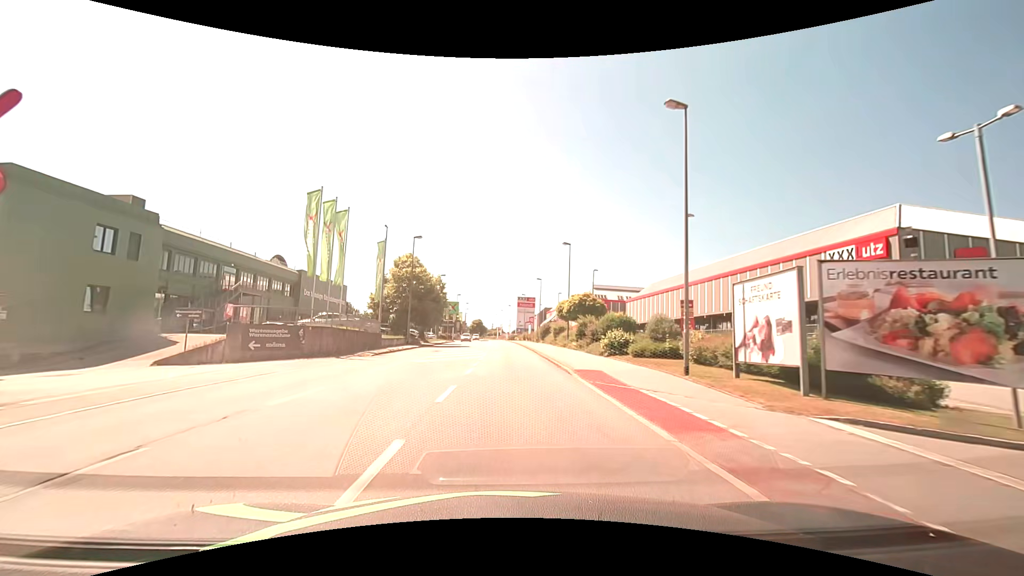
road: tertiary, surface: asphalt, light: Day
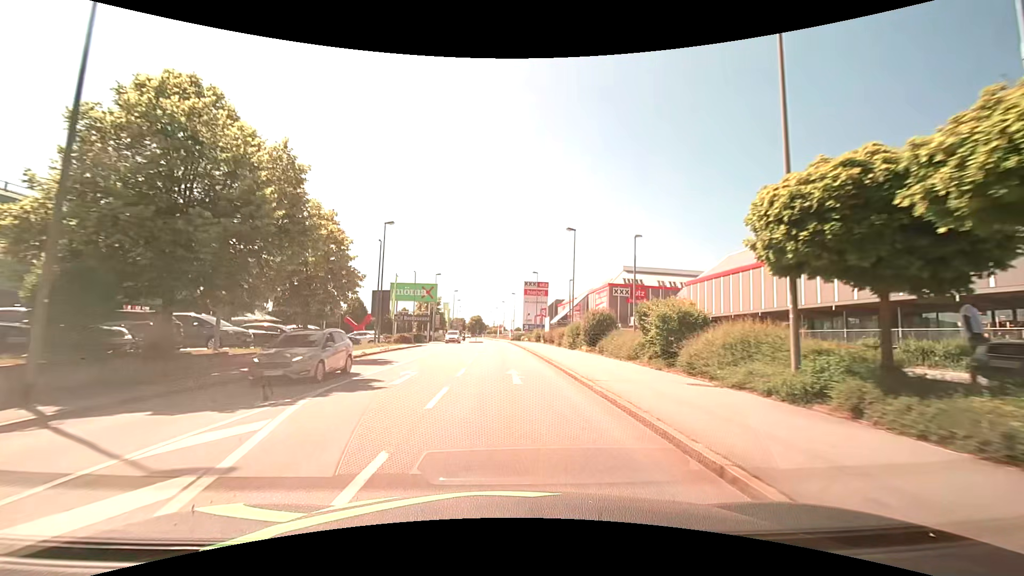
(-0.5, +36.4) m; -1°
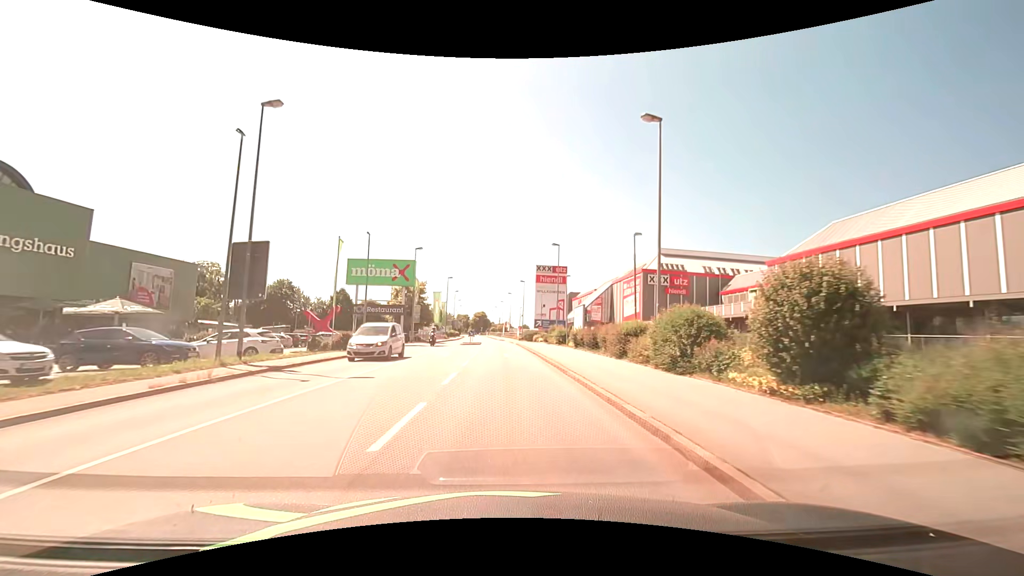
(-0.1, +21.7) m; 0°
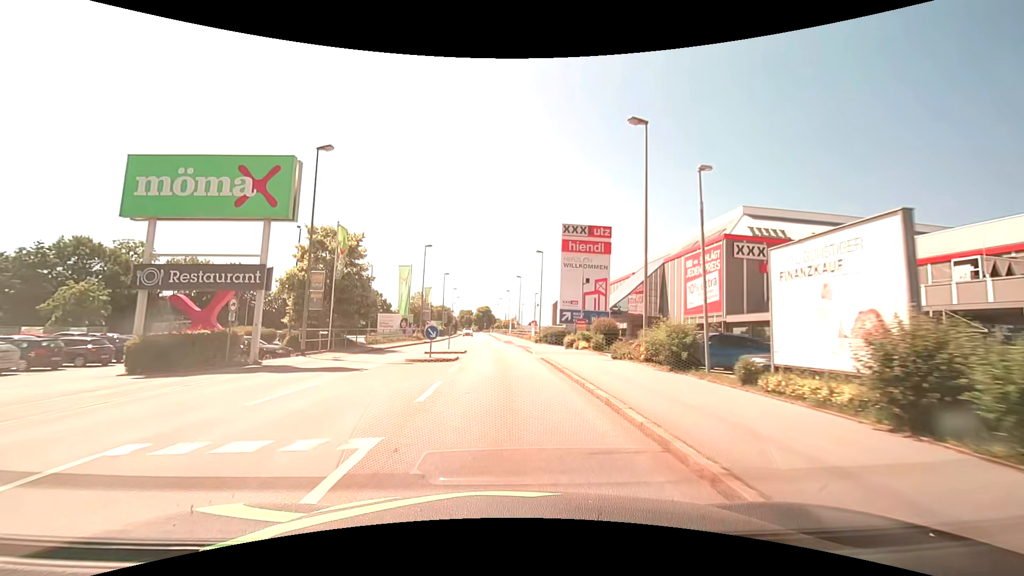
(-0.3, +29.4) m; -1°
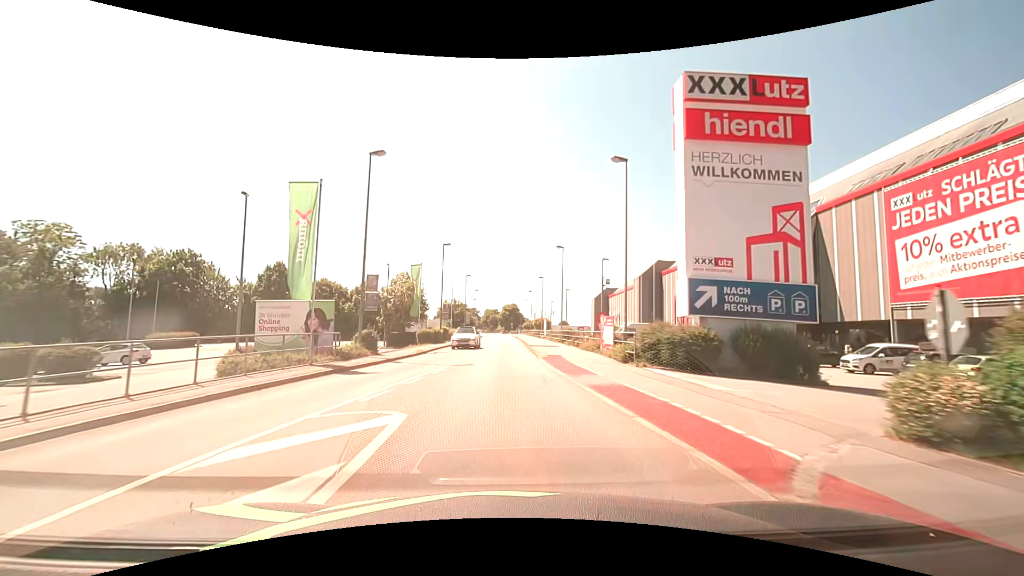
(-0.6, +29.8) m; -3°
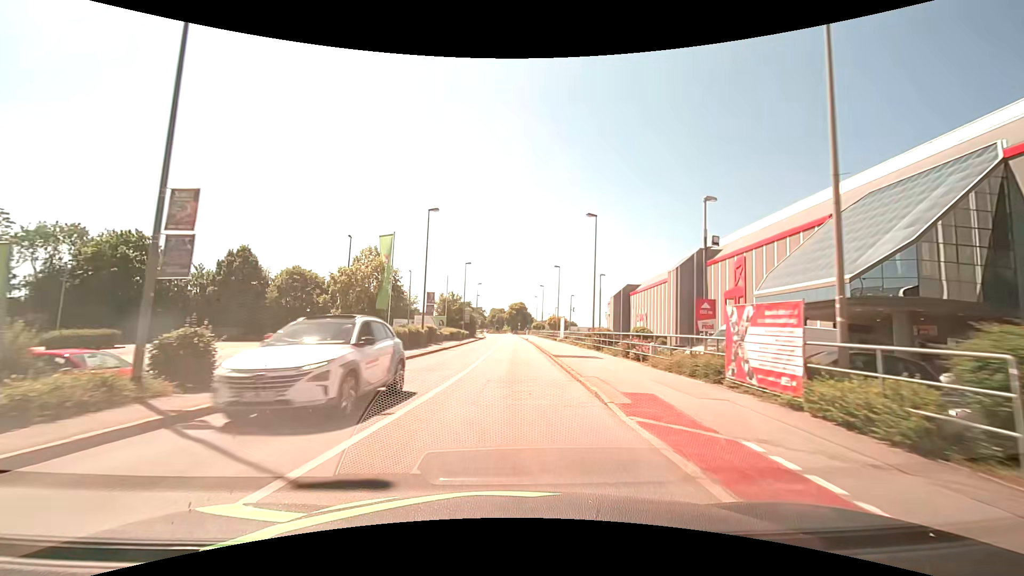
(-0.2, +15.0) m; -1°
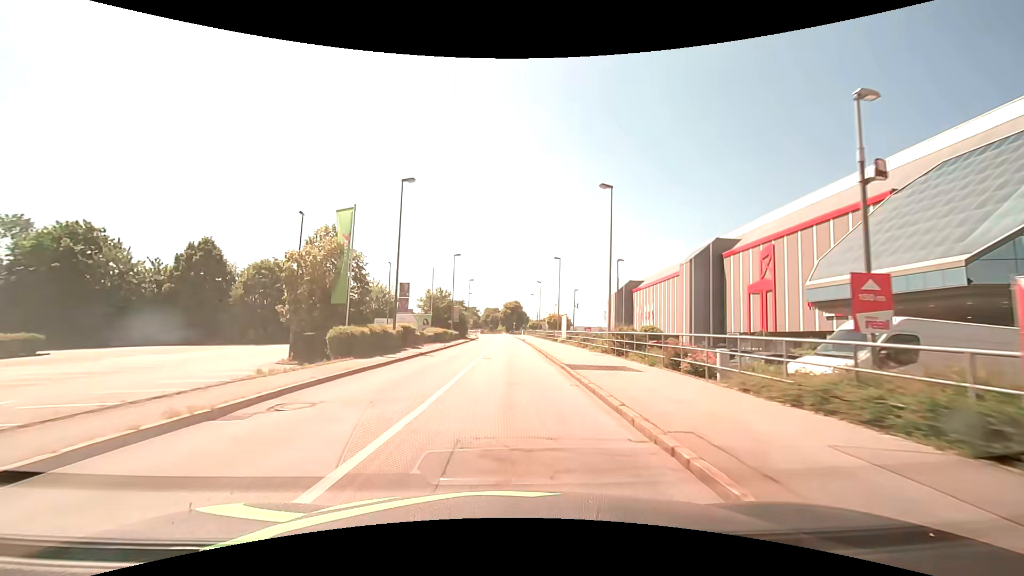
(+0.1, +7.5) m; 0°
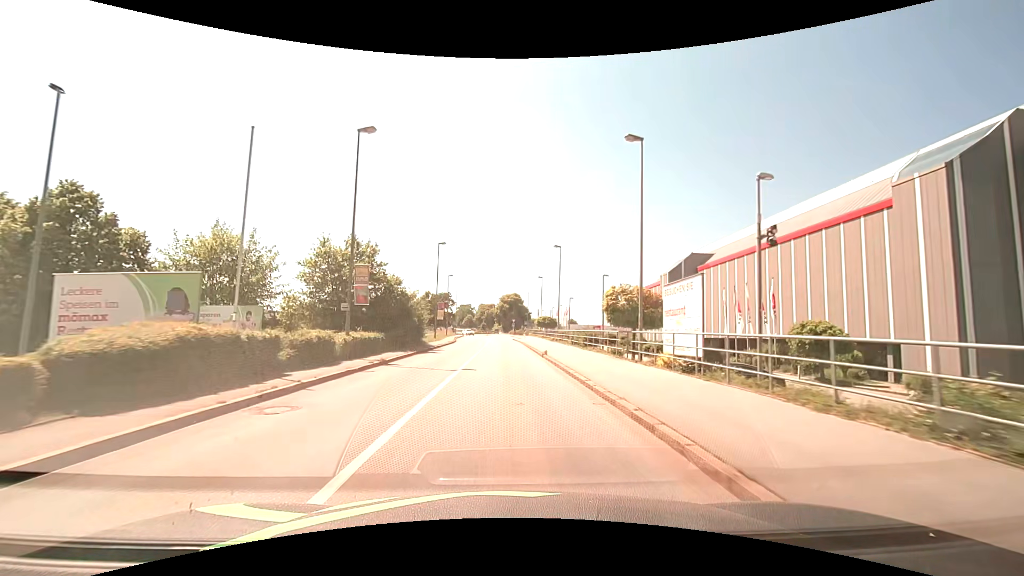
(+0.6, +37.5) m; +1°
(0, +10) (0, +20) (0, +30) (0, +40) (-1, +50) (-1, +60) (-1, +70) (-1, +80) (-2, +90) (-2, +100) m
